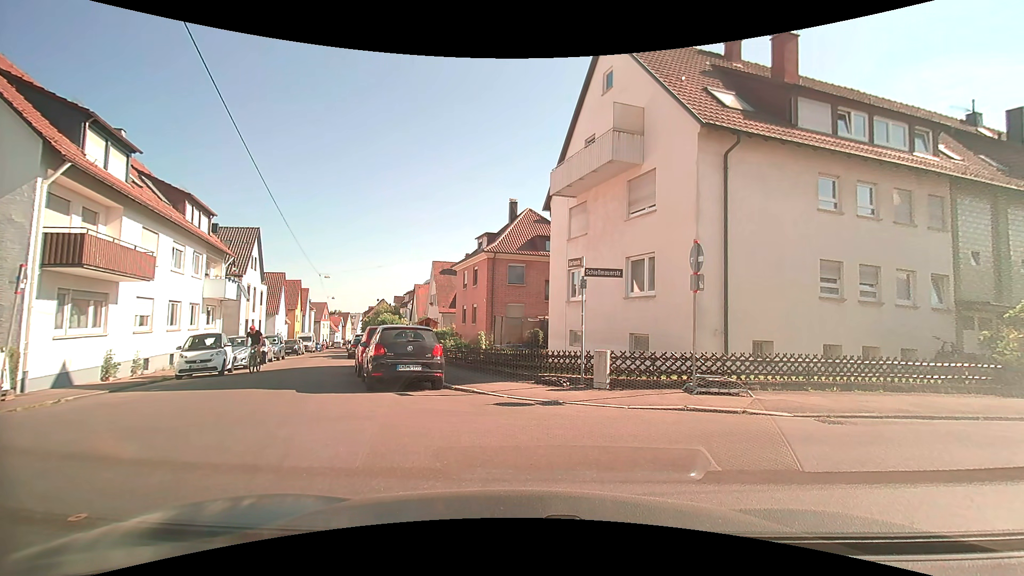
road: residential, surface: asphalt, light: Day
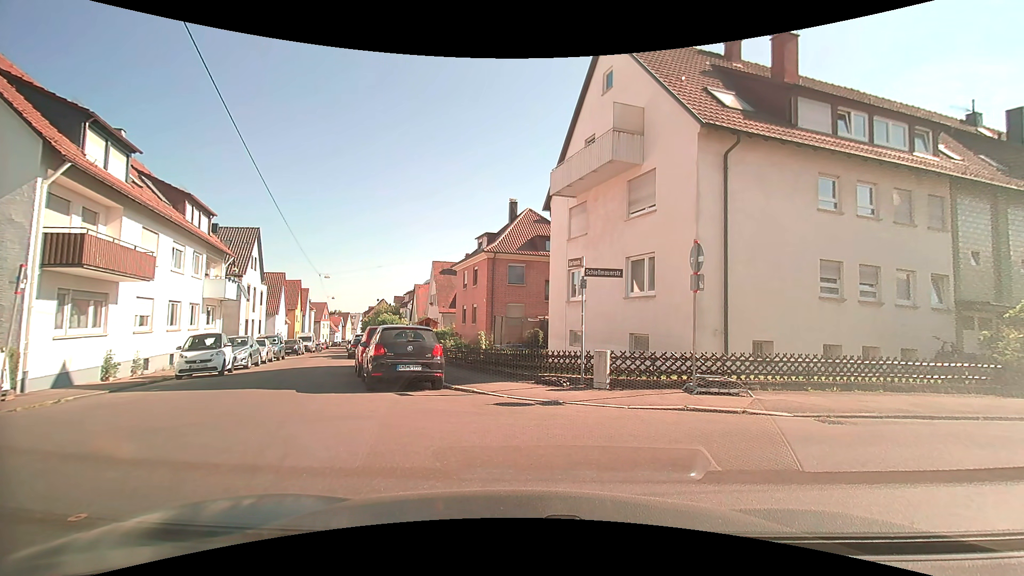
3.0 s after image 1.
(0.0, 0.0) m; 0°
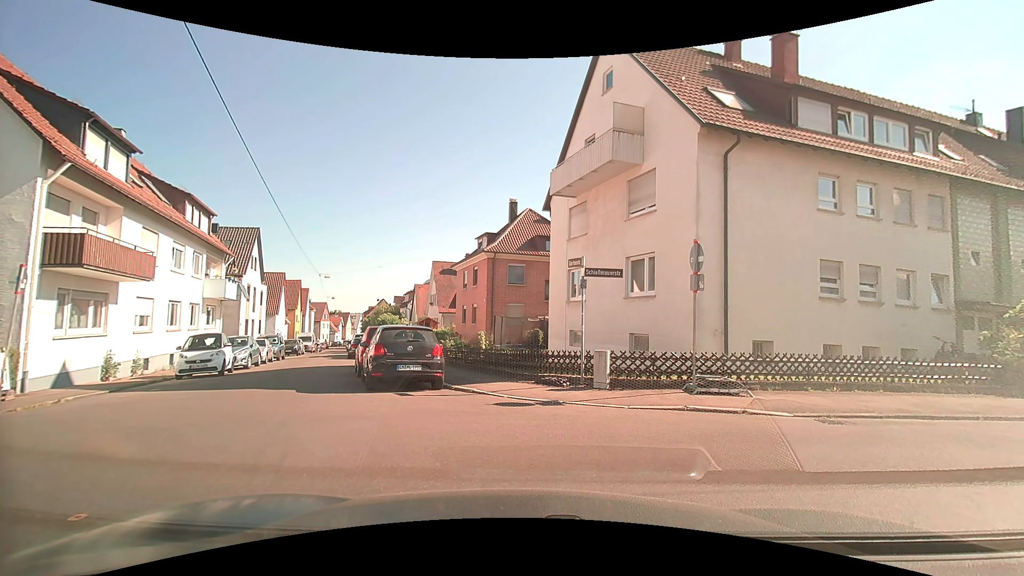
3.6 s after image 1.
(0.0, 0.0) m; 0°
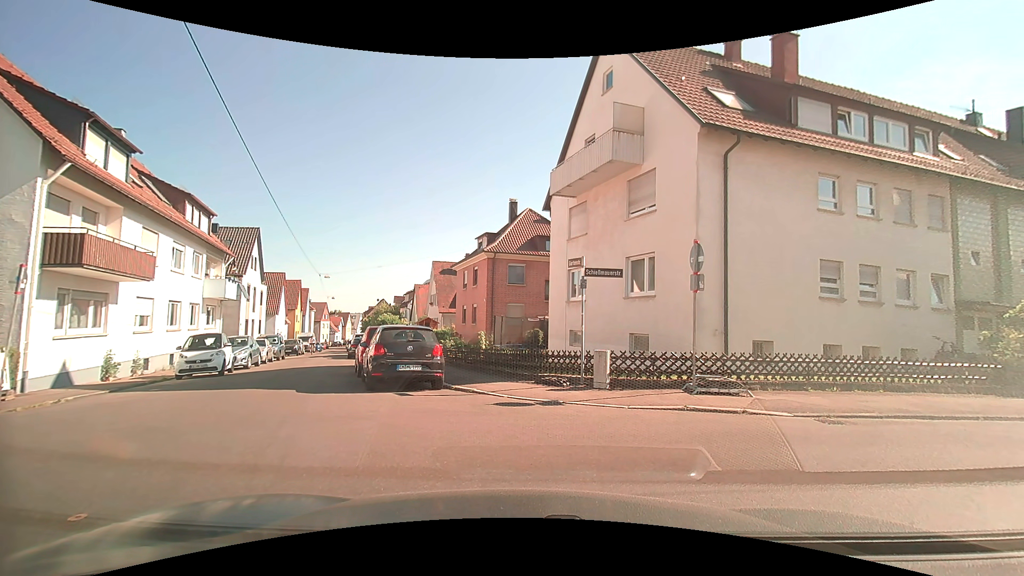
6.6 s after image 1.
(0.0, 0.0) m; 0°
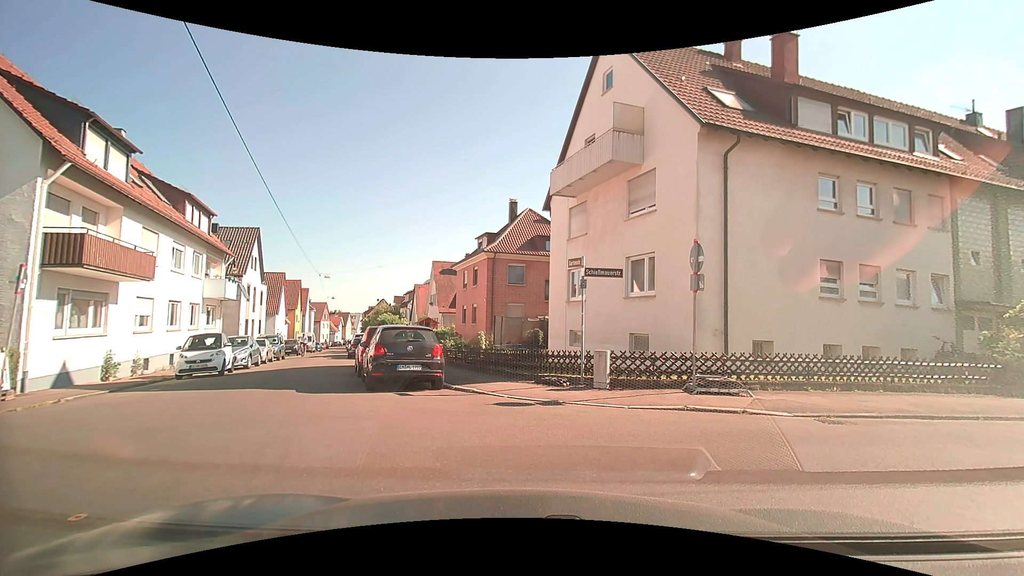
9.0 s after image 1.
(0.0, 0.0) m; 0°
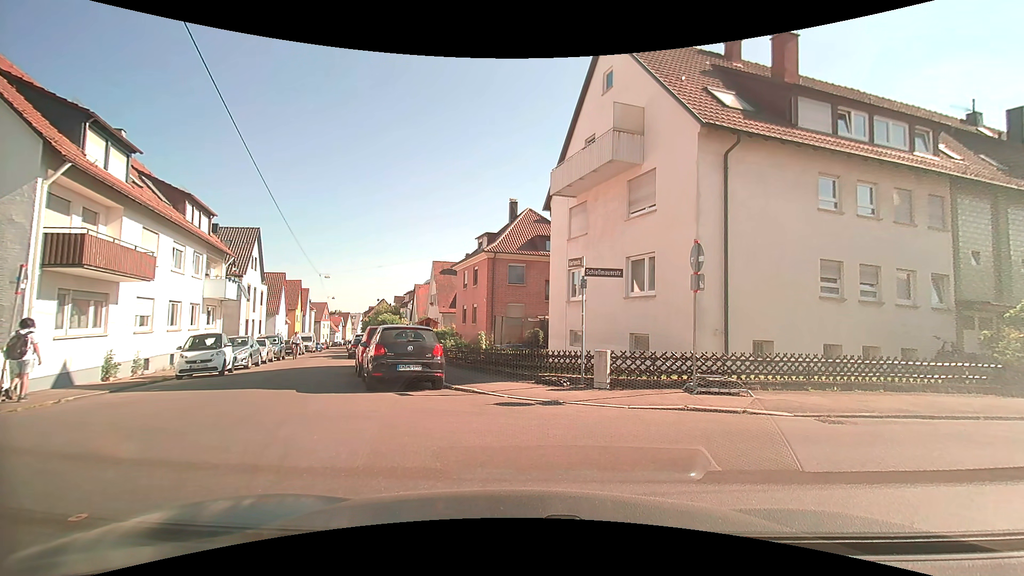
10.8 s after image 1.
(0.0, 0.0) m; 0°
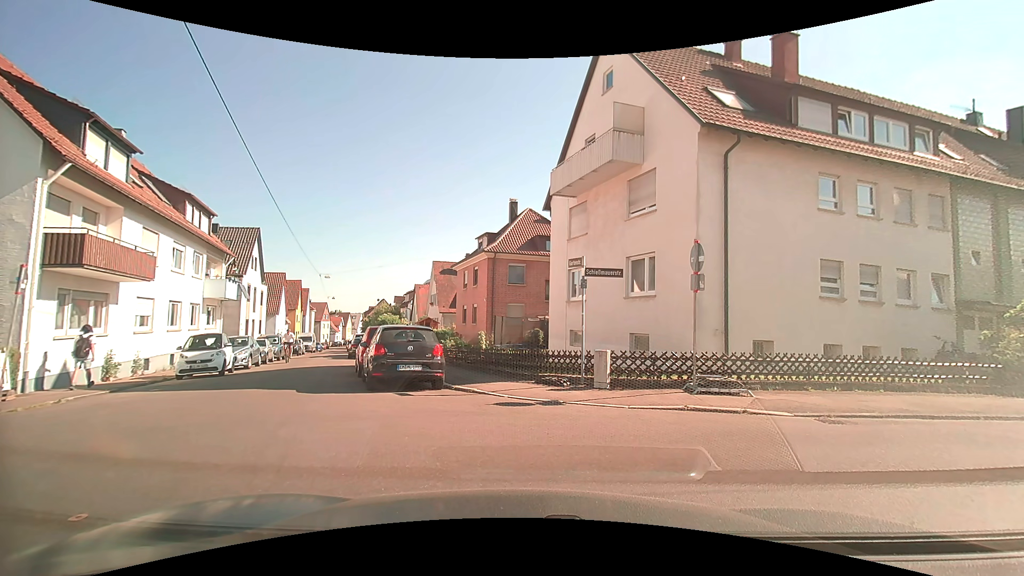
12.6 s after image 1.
(0.0, 0.0) m; 0°
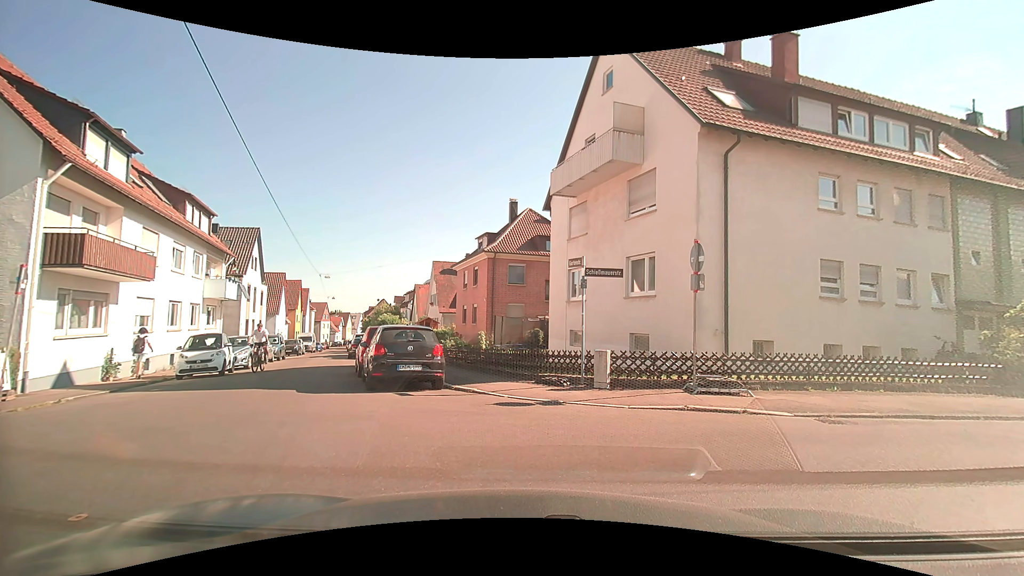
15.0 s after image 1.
(0.0, 0.0) m; 0°
